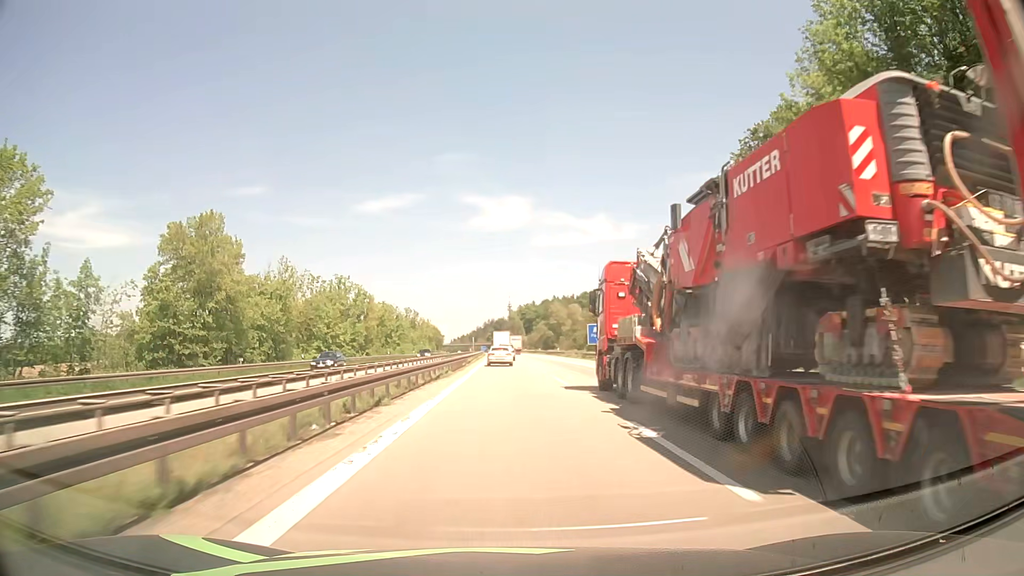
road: motorway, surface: asphalt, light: Day
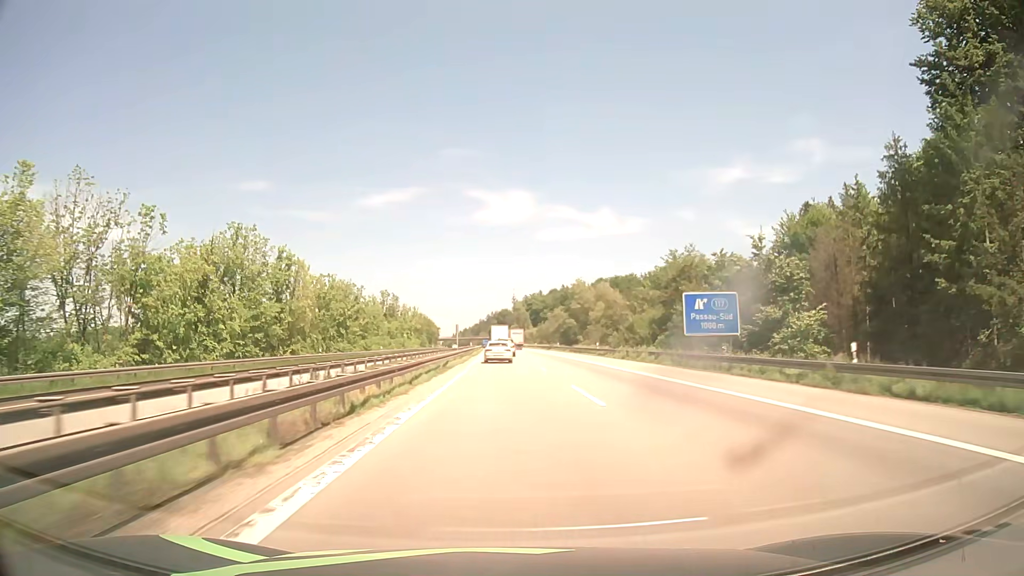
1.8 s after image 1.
(-0.1, +44.7) m; 0°
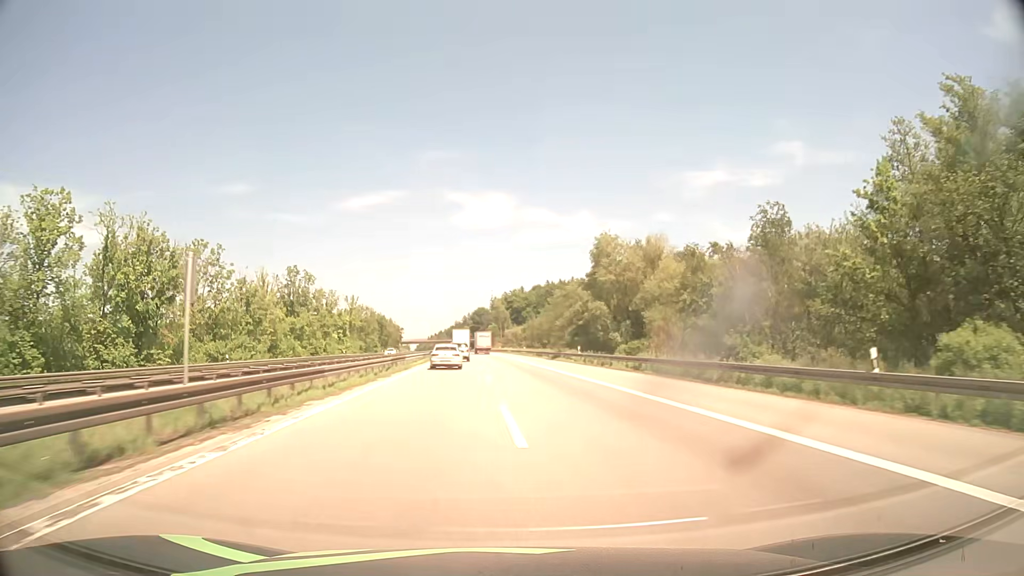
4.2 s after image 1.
(+0.9, +56.1) m; +2°
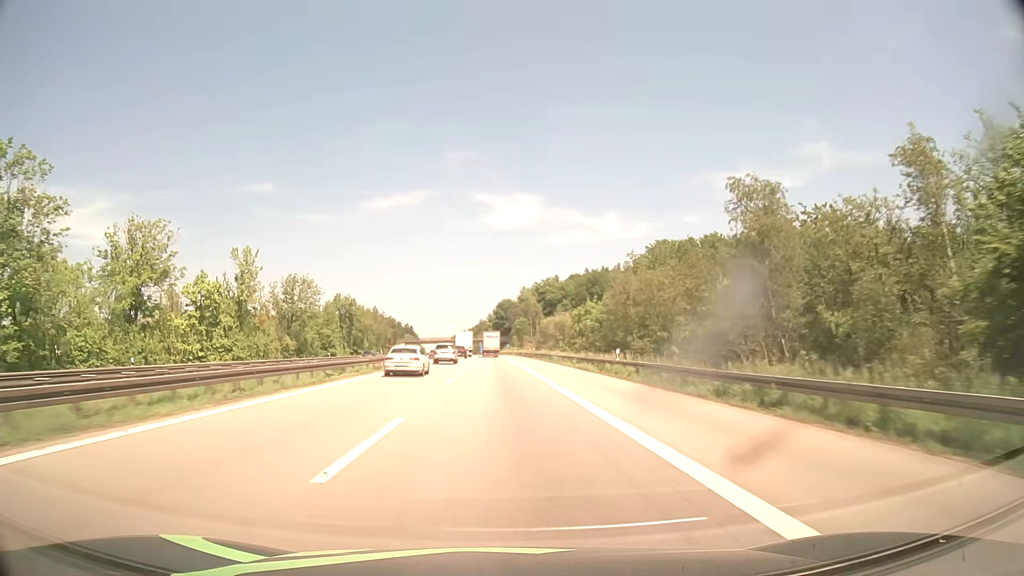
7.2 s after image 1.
(-1.1, +71.7) m; -2°
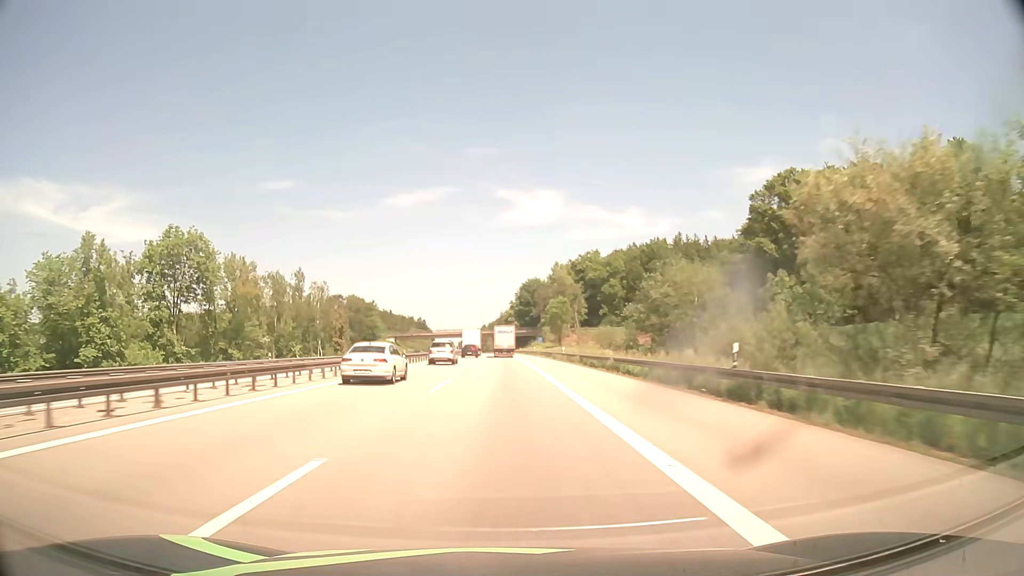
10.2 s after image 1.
(-1.4, +77.2) m; -2°
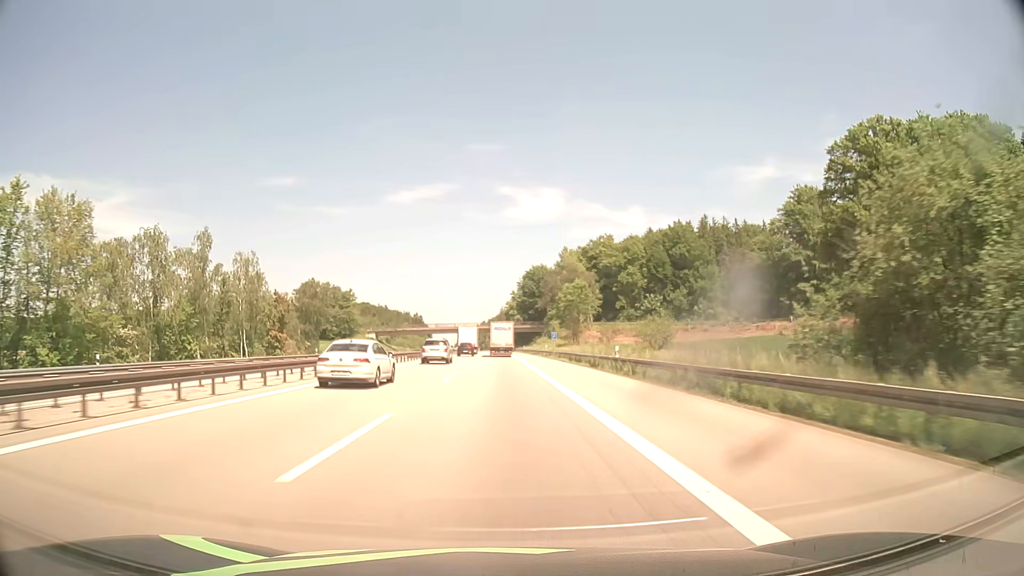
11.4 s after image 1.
(-0.1, +30.9) m; 0°
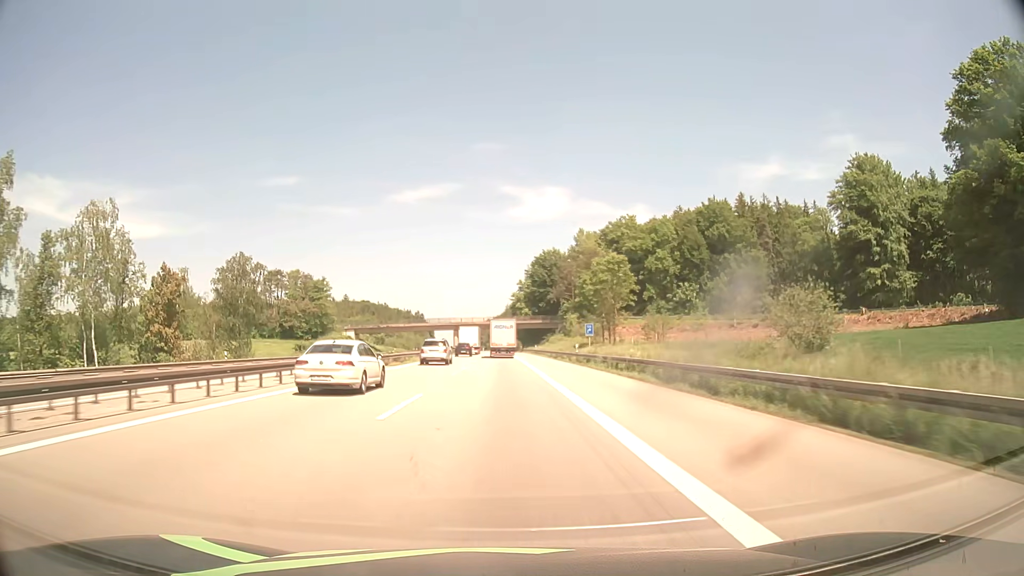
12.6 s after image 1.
(0.0, +30.2) m; 0°
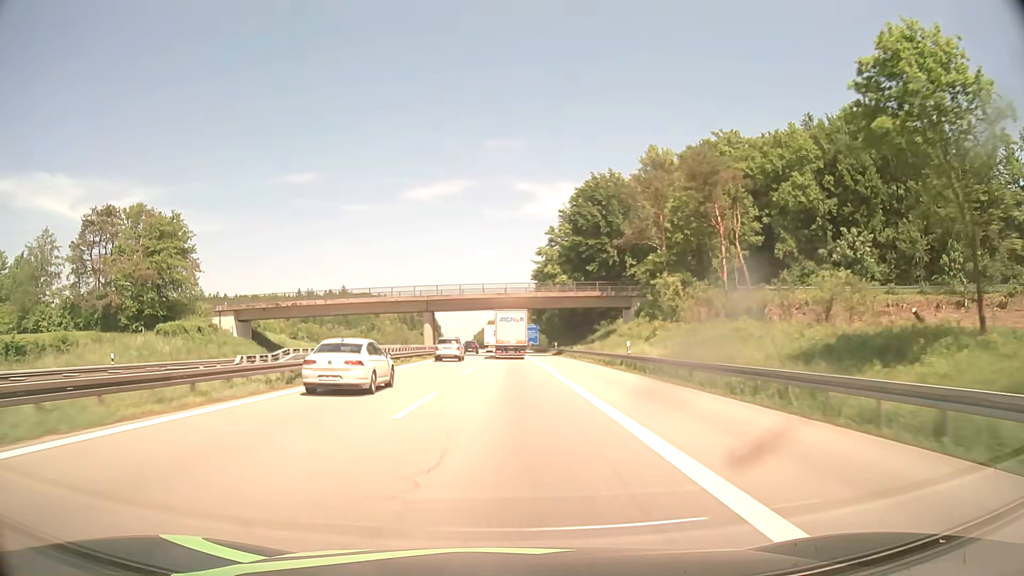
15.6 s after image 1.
(-0.7, +71.6) m; -1°
(0, +10) (0, +20) (0, +30) (0, +40) (0, +50) (0, +60) (0, +70) (0, +80) (-1, +90) (-1, +100) m
